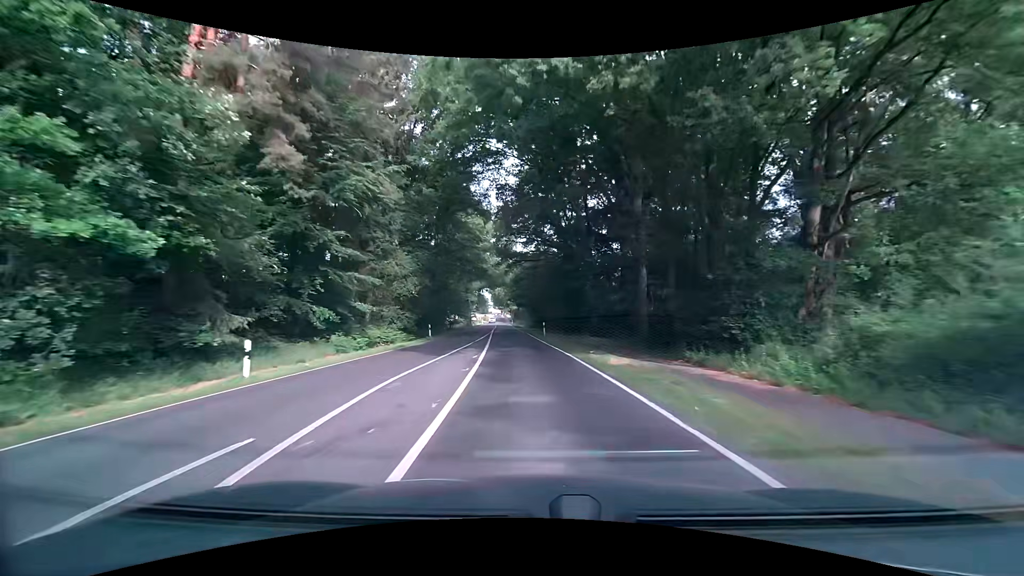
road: secondary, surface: asphalt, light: Day
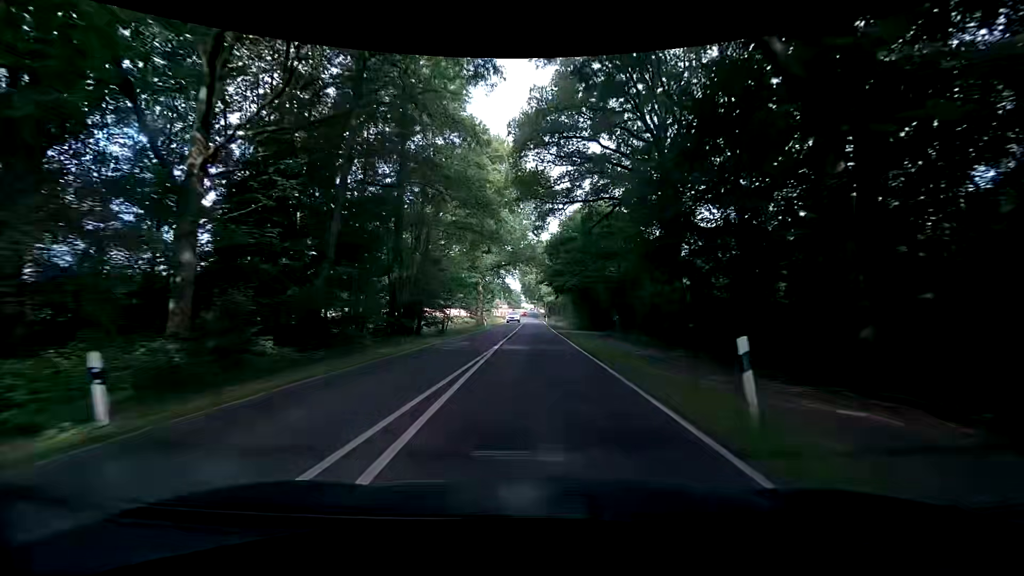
(-1.3, +32.7) m; -4°
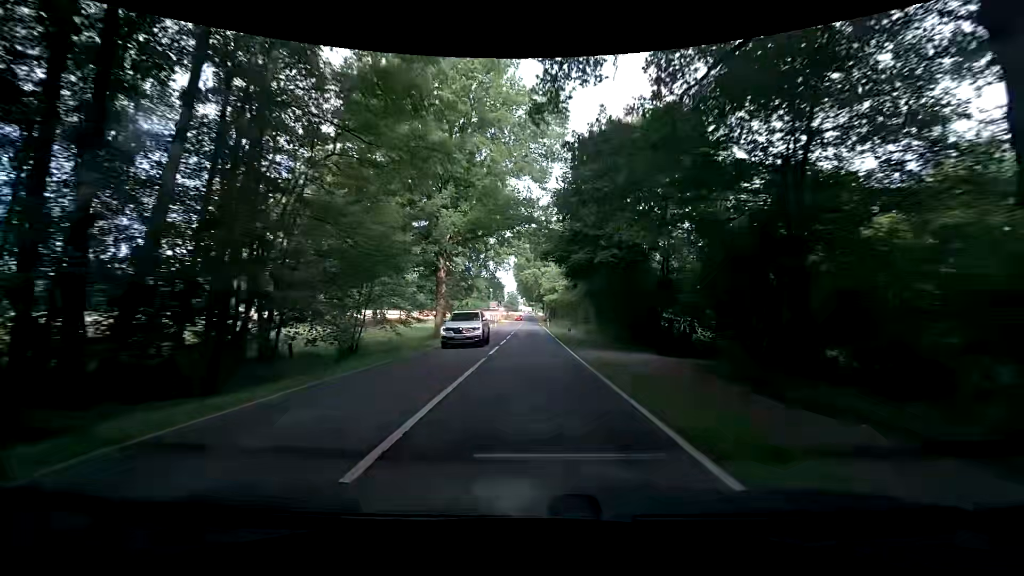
(+0.1, +23.4) m; 0°
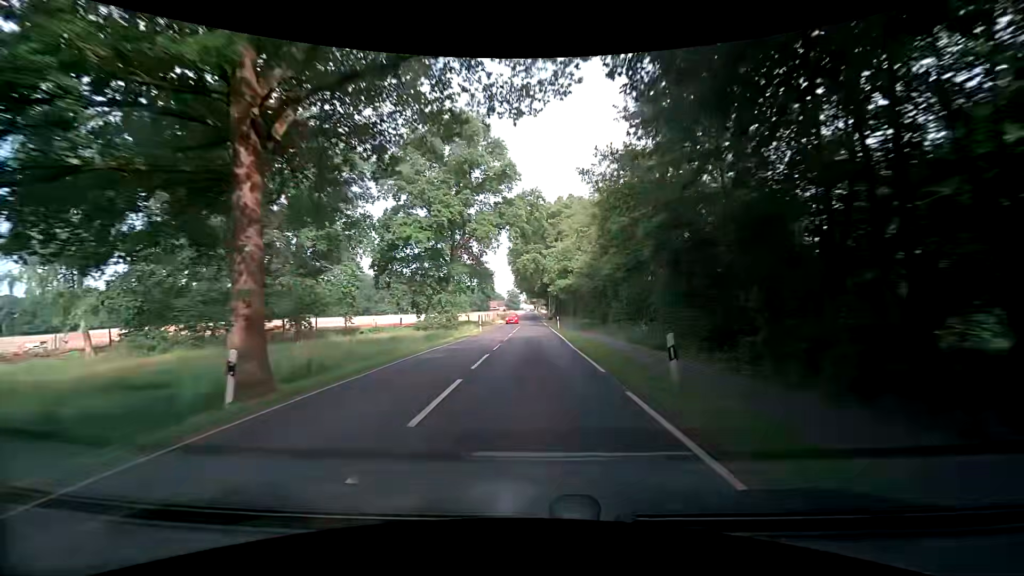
(0.0, +23.7) m; +1°
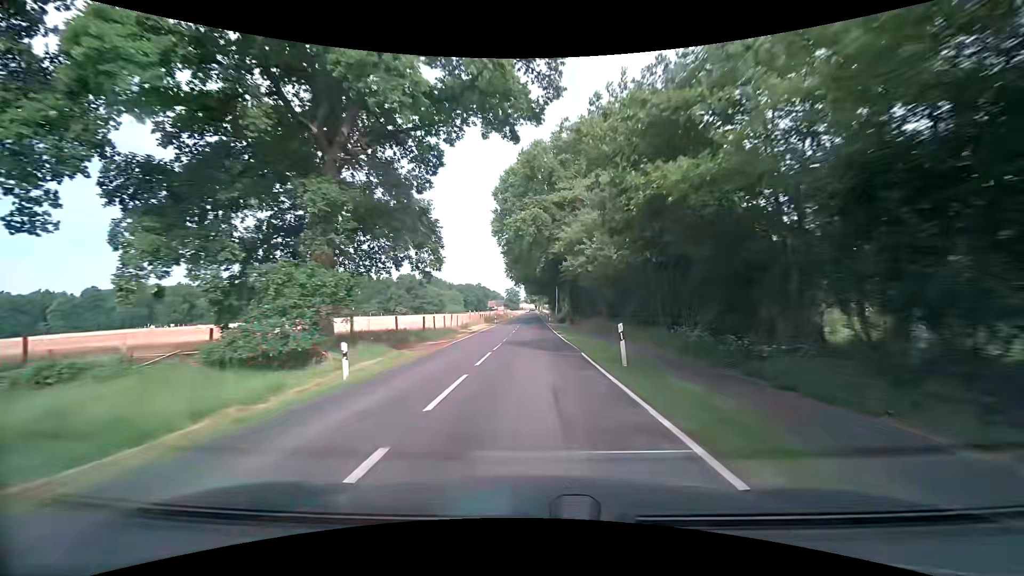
(-0.5, +35.2) m; -1°
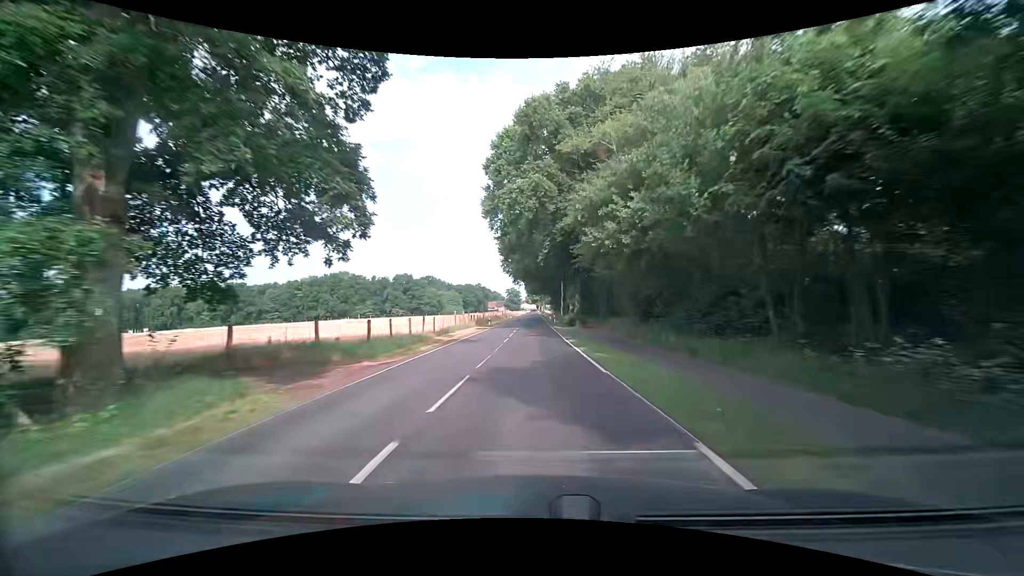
(0.0, +11.9) m; 0°
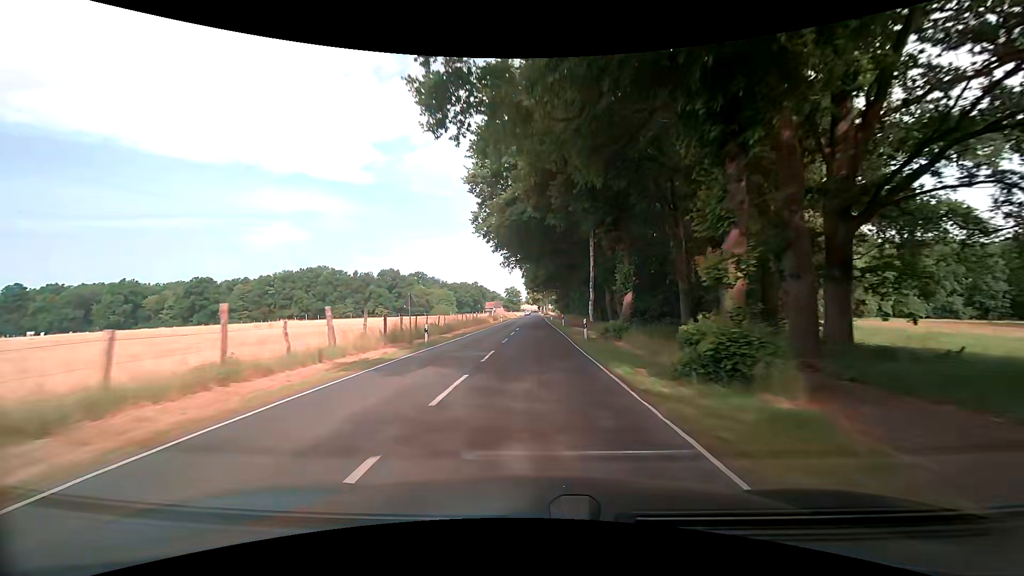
(-0.1, +34.9) m; -1°
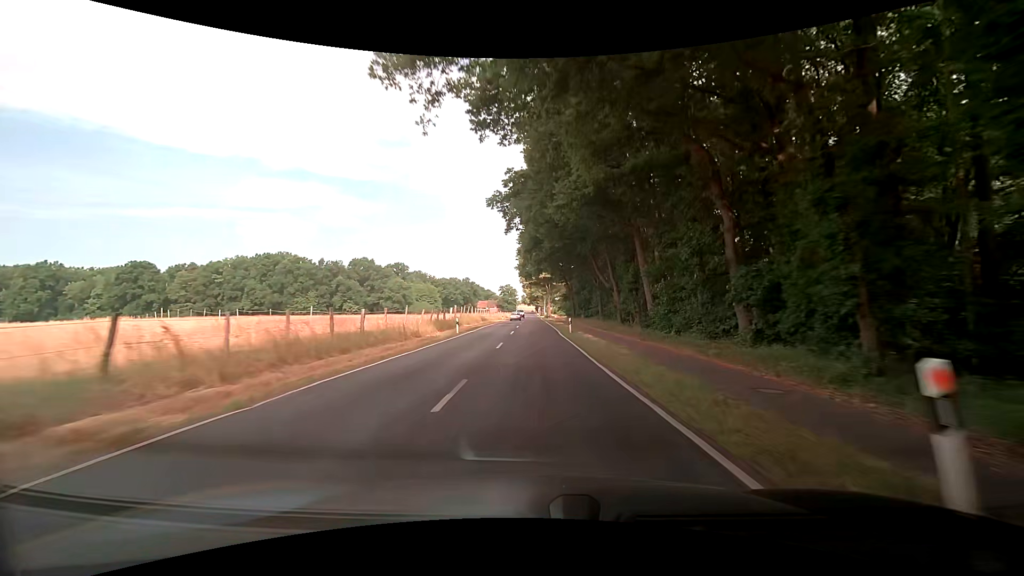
(+0.1, +43.4) m; +1°
(0, +10) (0, +20) (0, +30) (0, +40) (0, +50) (0, +60) (0, +70) (0, +80) (0, +90) (0, +100) m
